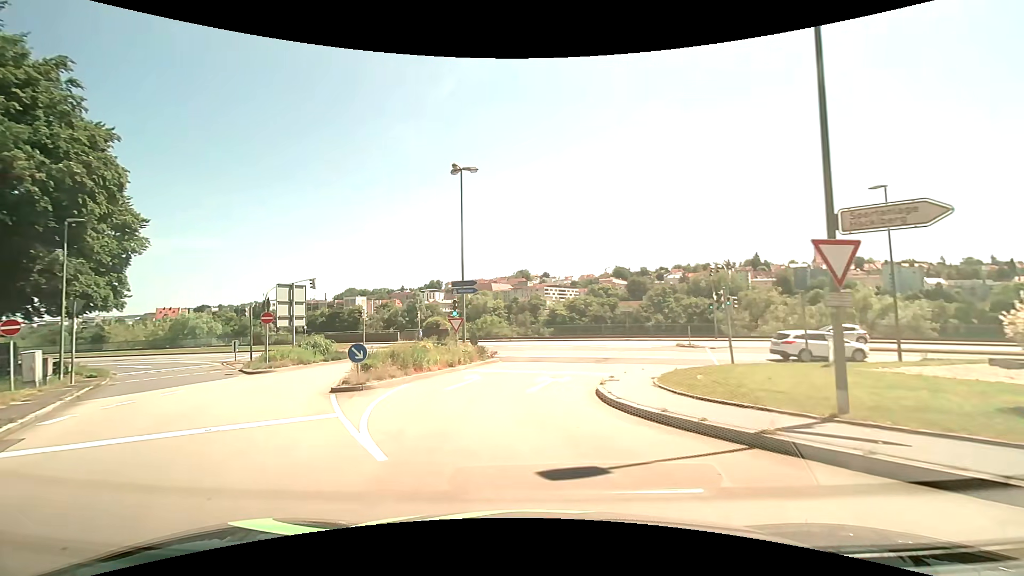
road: tertiary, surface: asphalt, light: Day
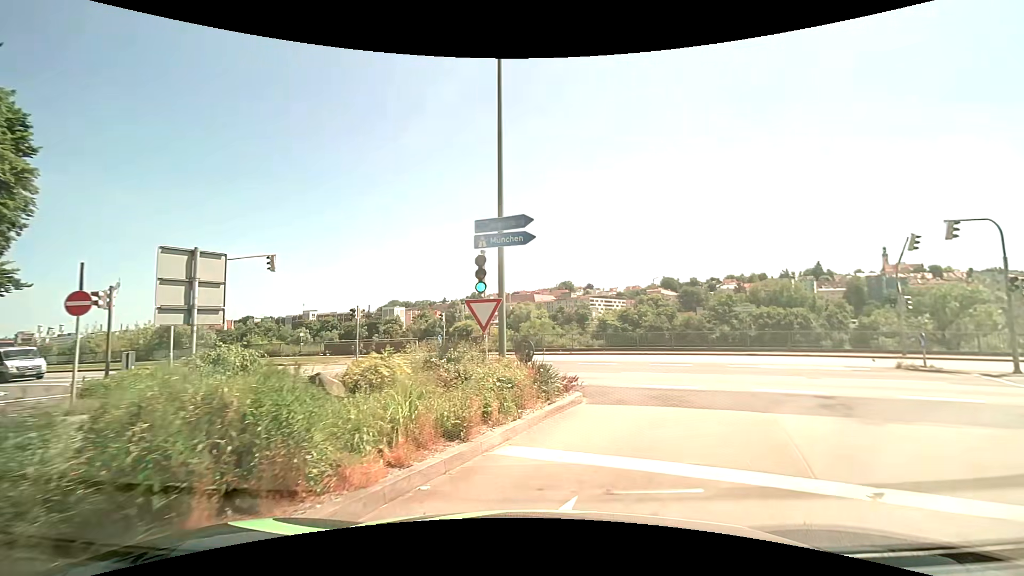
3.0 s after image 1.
(-1.7, +14.5) m; -5°
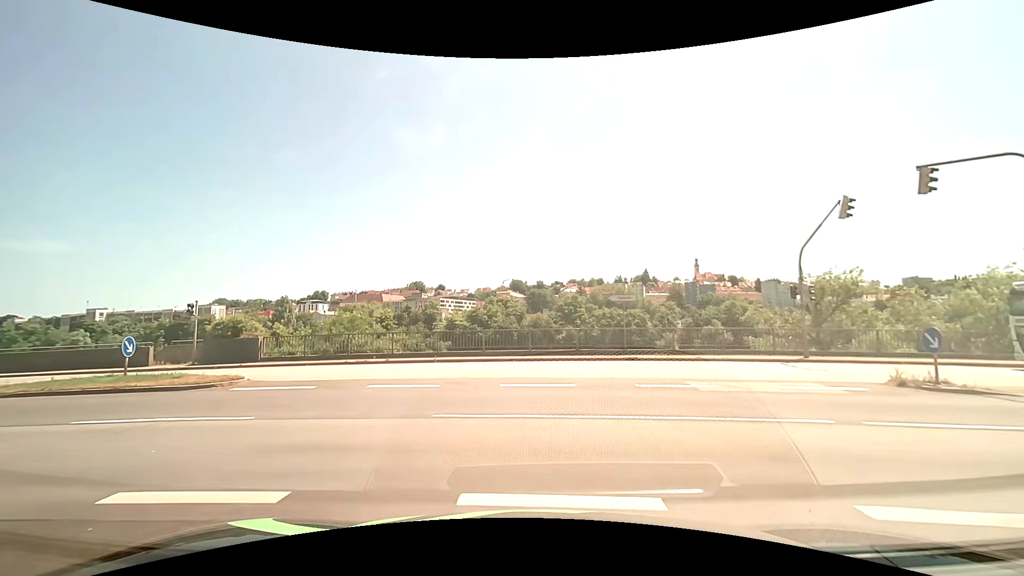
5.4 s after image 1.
(+1.7, +10.4) m; +17°
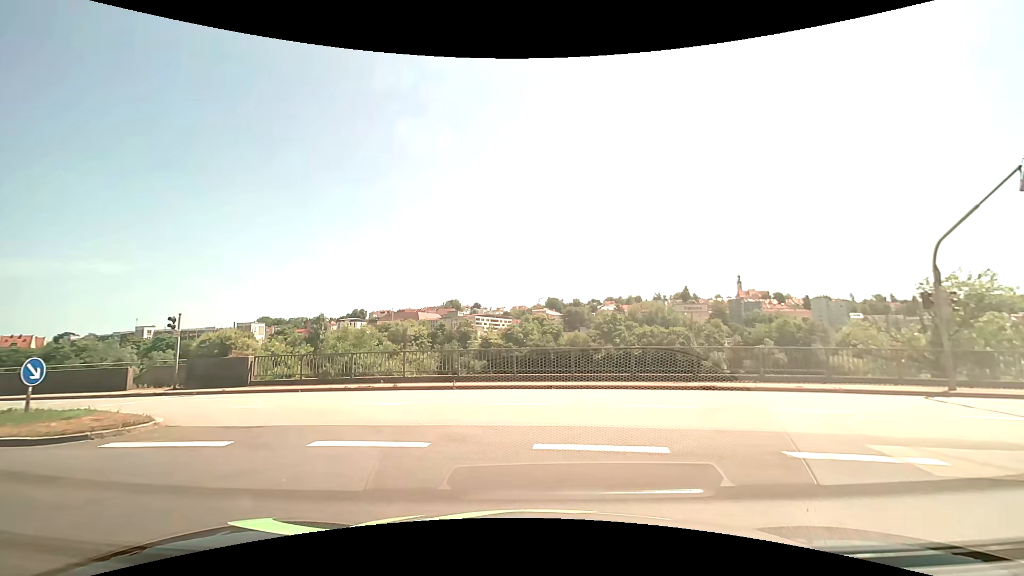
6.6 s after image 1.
(-0.1, +4.7) m; -4°
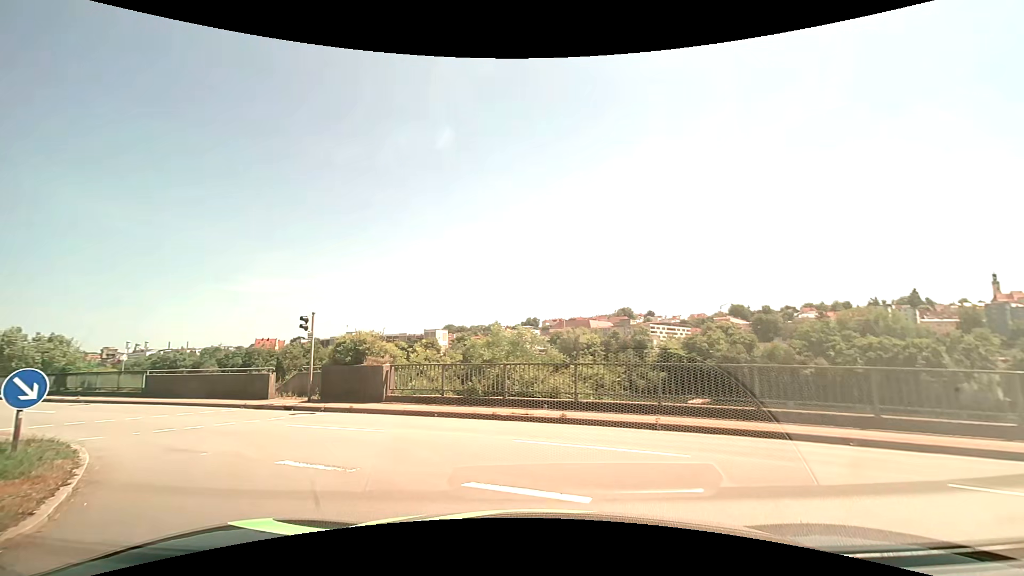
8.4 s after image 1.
(-1.0, +6.7) m; -20°
